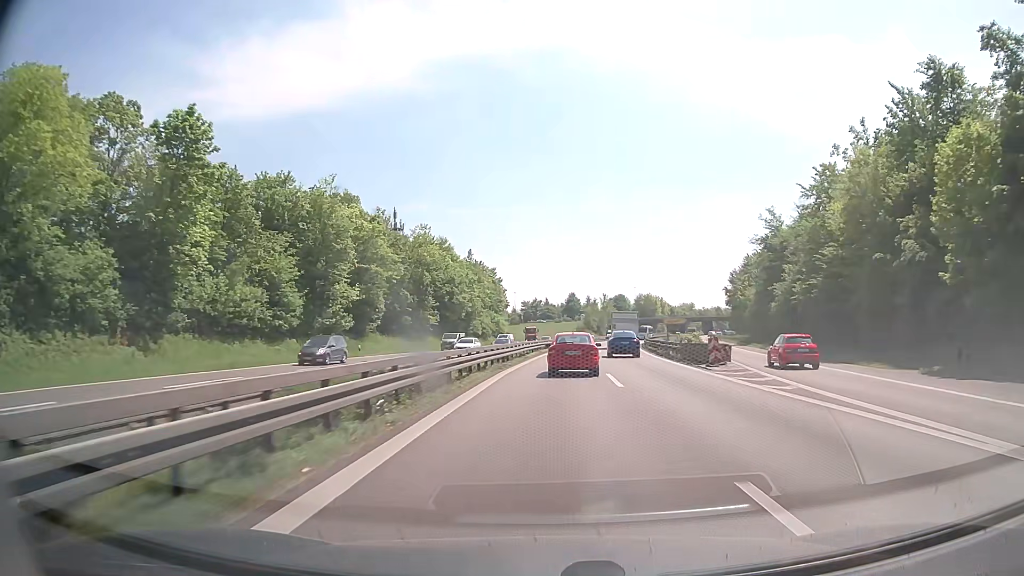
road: trunk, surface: asphalt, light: Day
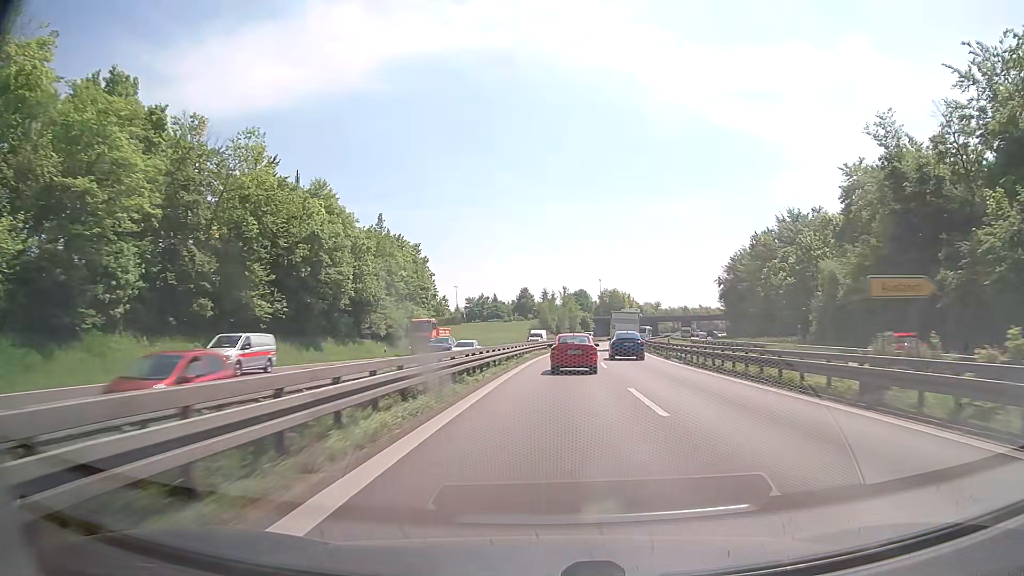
(+1.4, +41.9) m; +4°
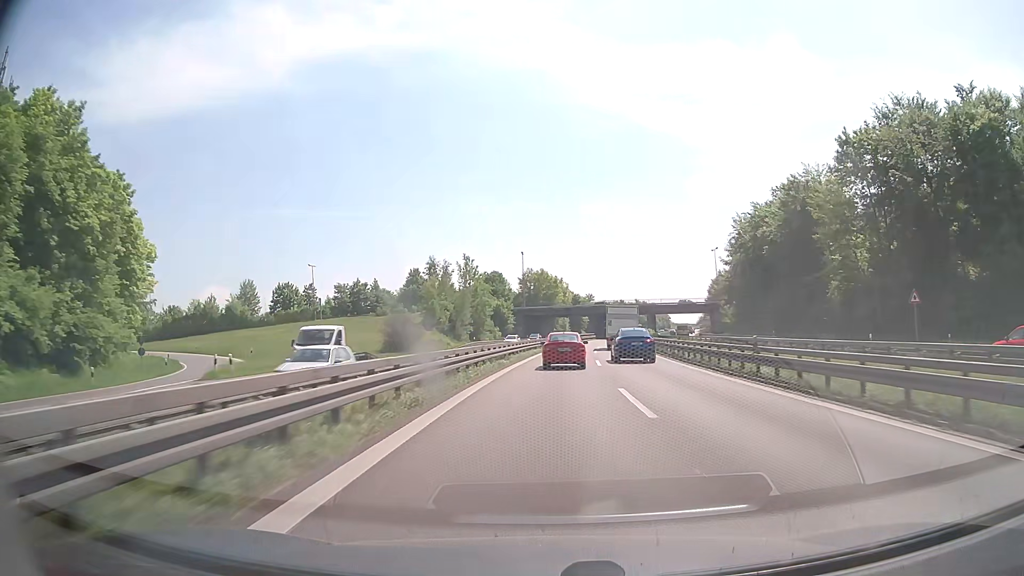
(+4.2, +71.1) m; +7°
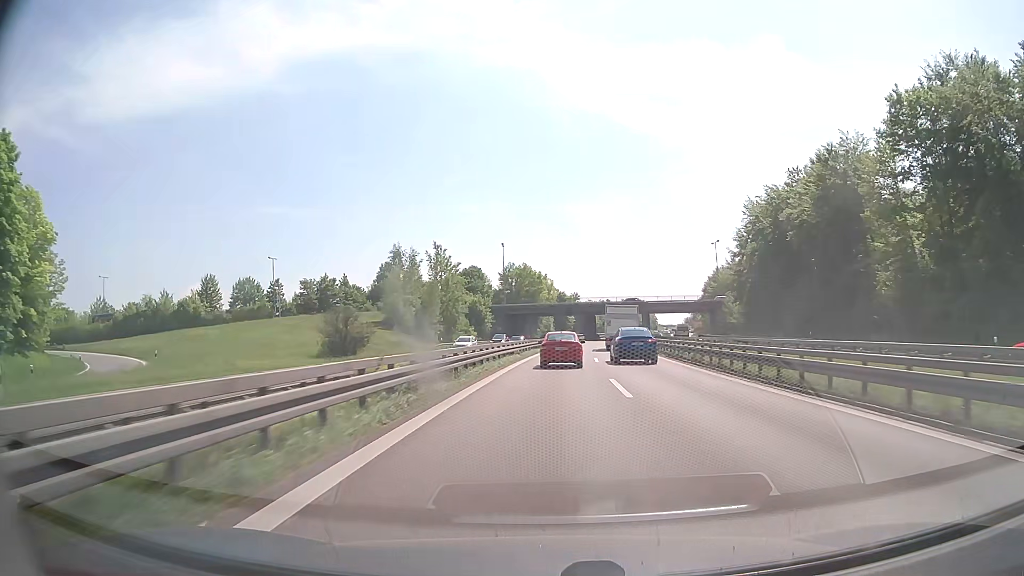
(+0.2, +14.3) m; +1°
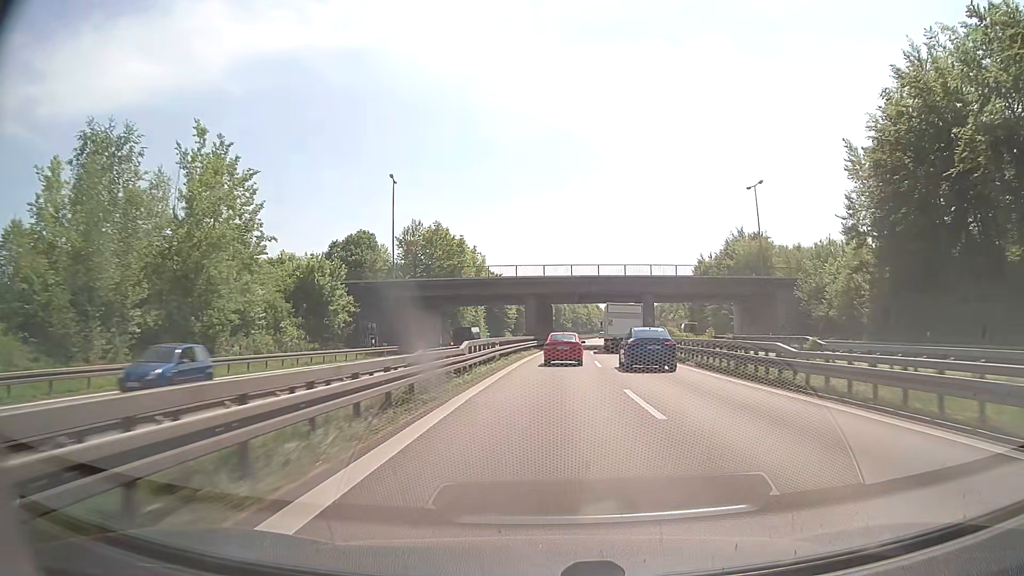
(+2.5, +56.6) m; +5°
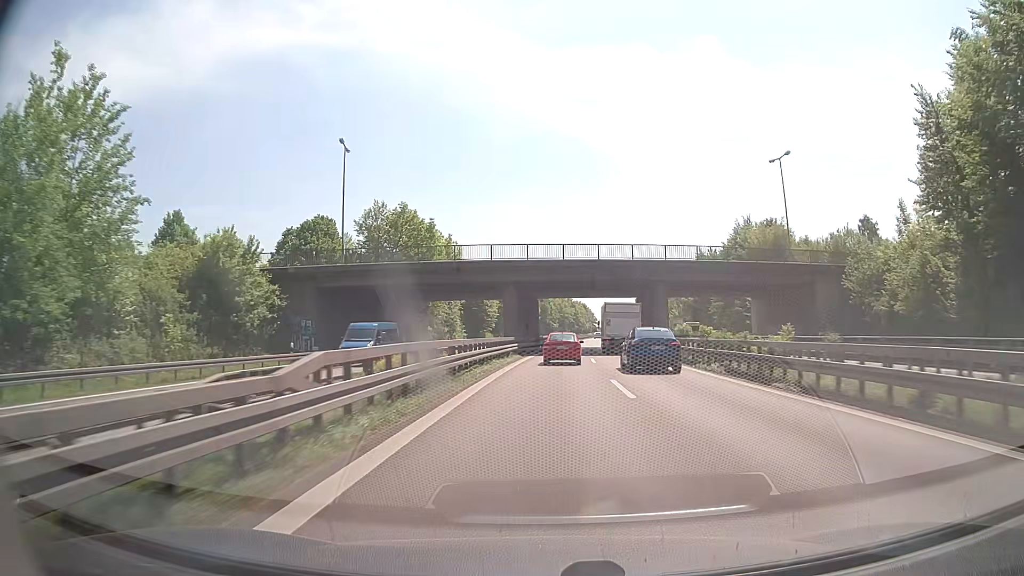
(+0.1, +14.0) m; +1°
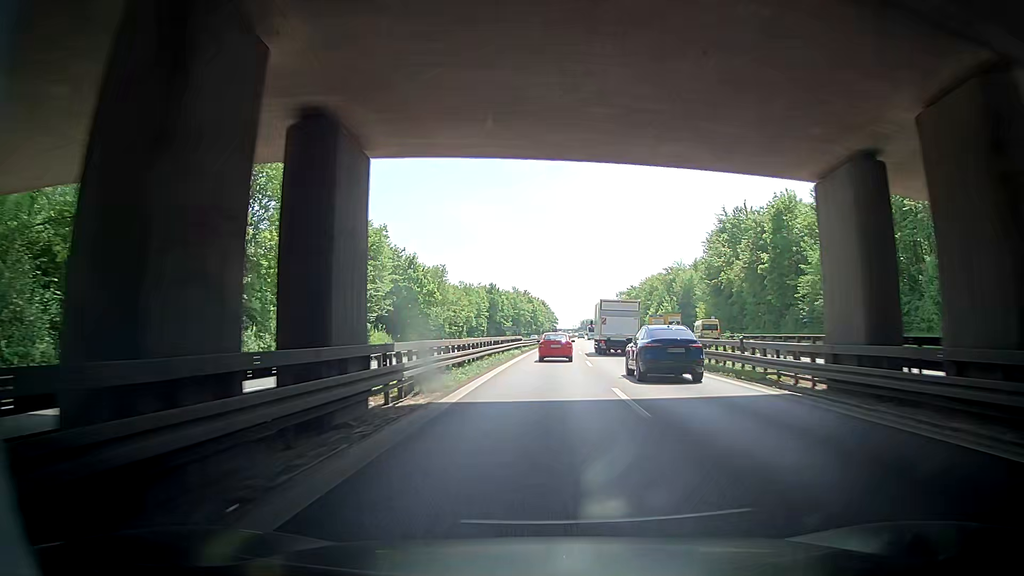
(+2.1, +56.4) m; +4°
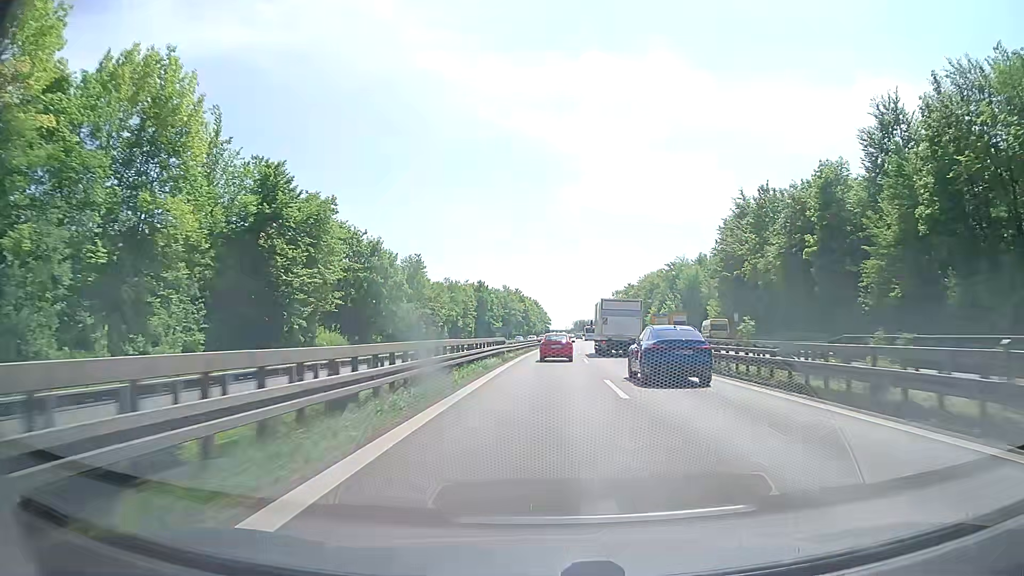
(-0.2, +14.2) m; -2°
(0, +10) (+1, +20) (+1, +30) (+2, +40) (+2, +50) (+3, +60) (+4, +70) (+5, +80) (+6, +90) (+7, +100) m
